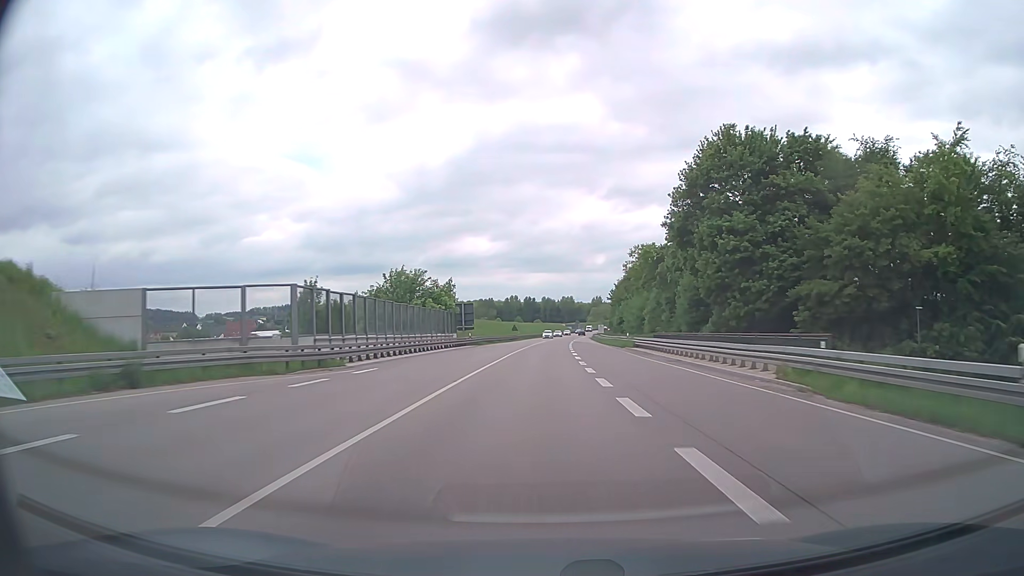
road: trunk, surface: asphalt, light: Day
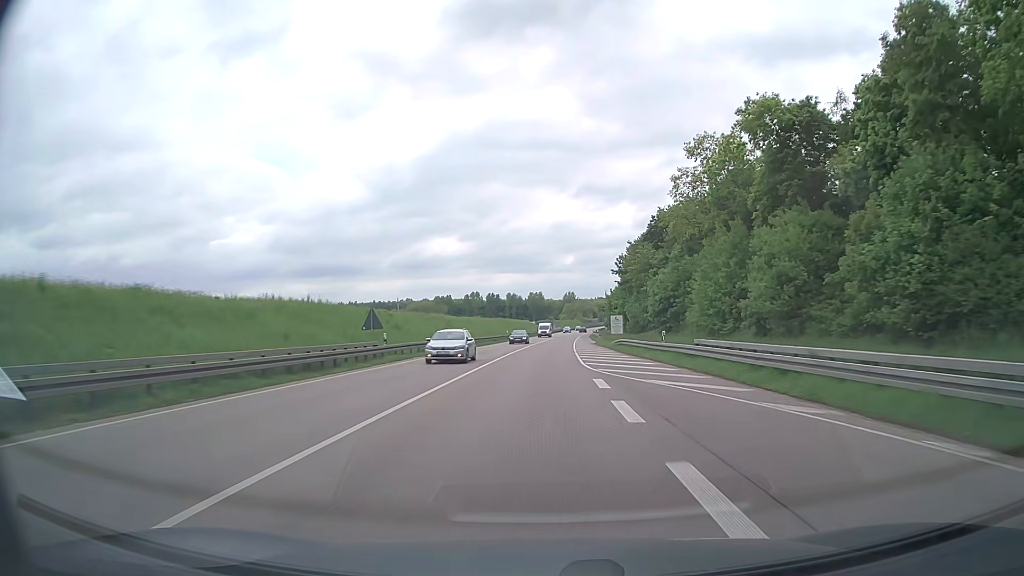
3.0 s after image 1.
(+1.7, +79.2) m; +3°
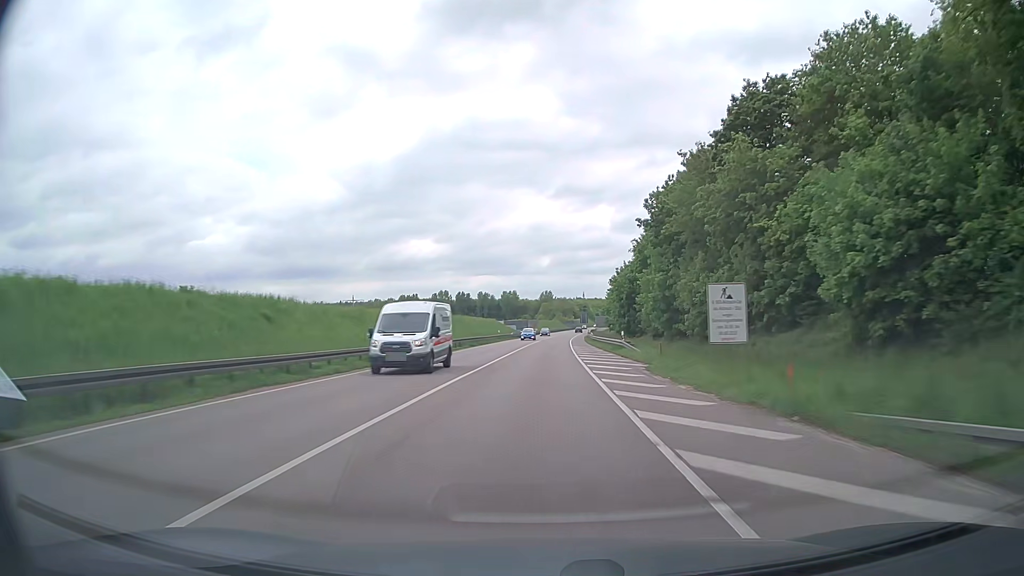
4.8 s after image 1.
(+0.8, +47.5) m; +2°
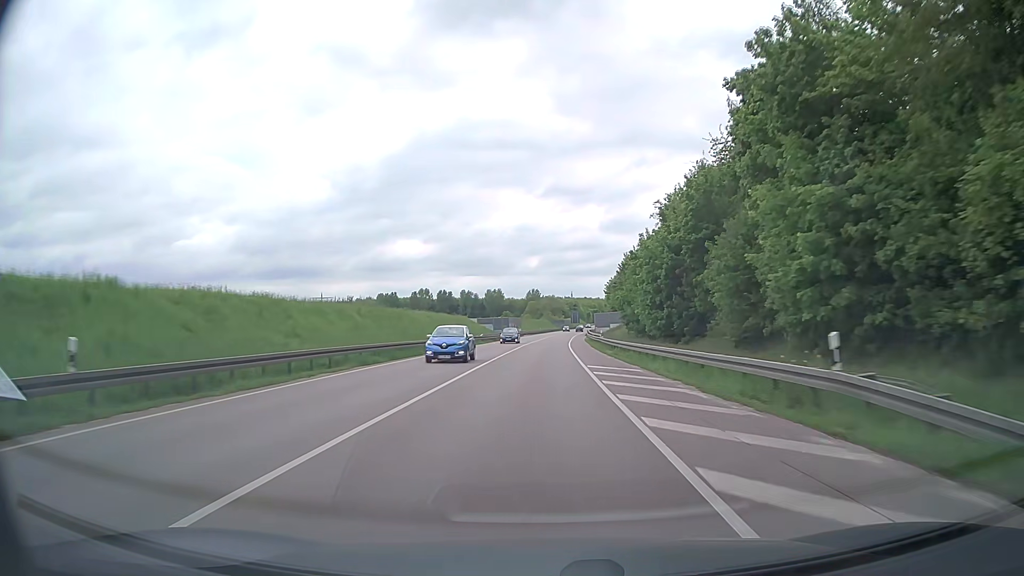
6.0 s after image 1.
(+0.1, +31.7) m; +1°
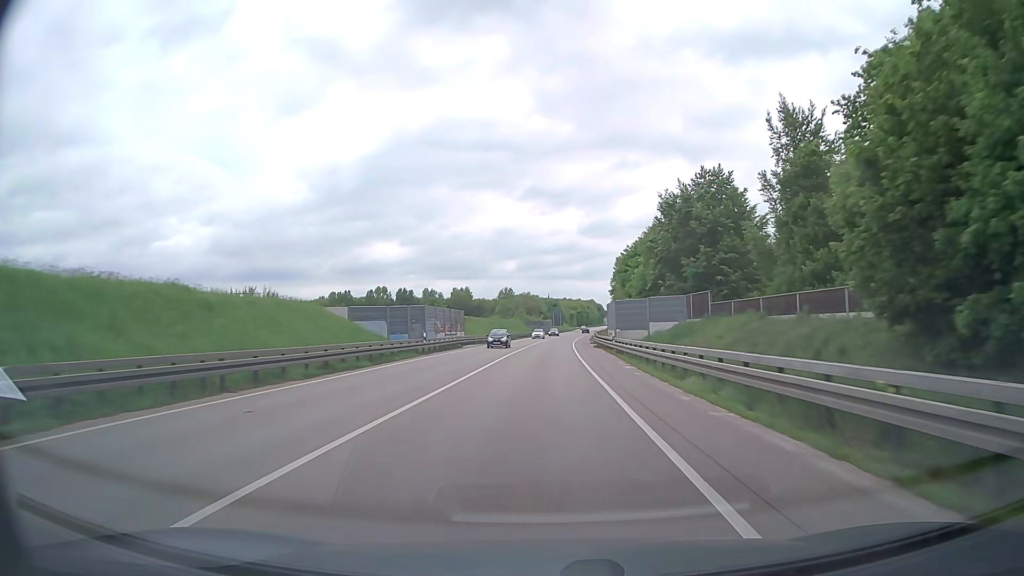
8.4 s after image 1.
(+1.0, +63.2) m; +2°
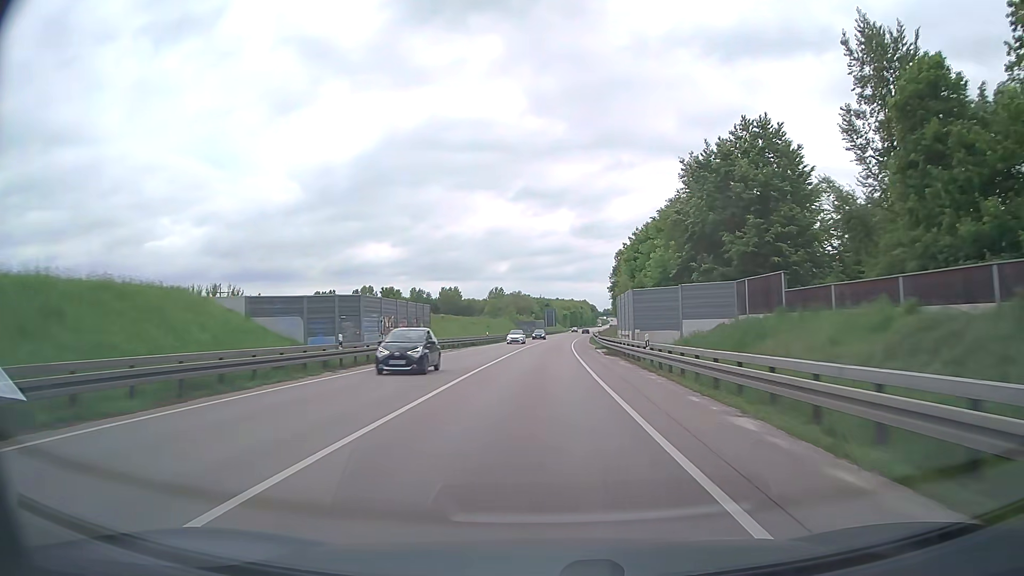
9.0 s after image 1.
(+0.1, +15.8) m; +1°
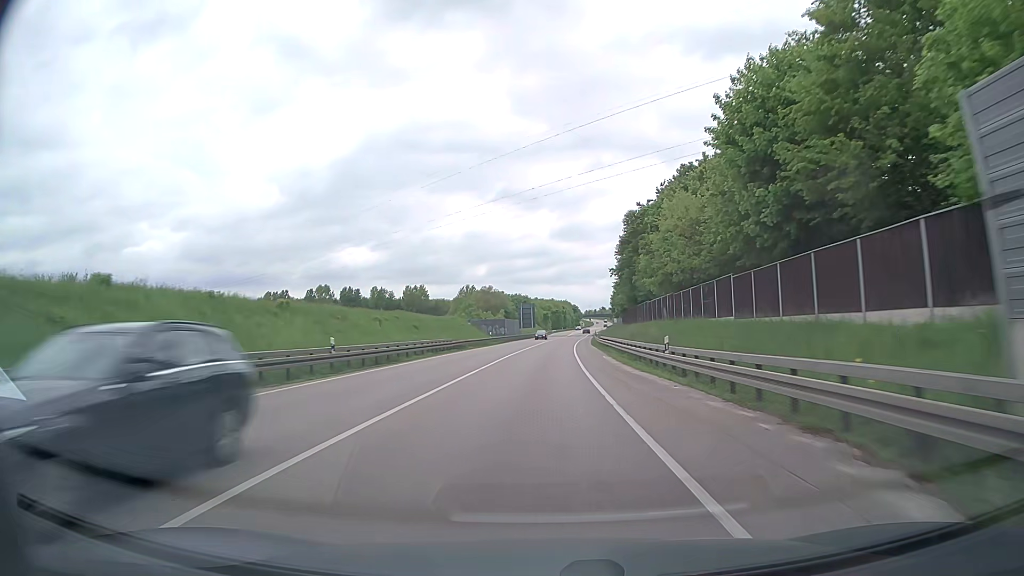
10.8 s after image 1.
(+0.9, +47.3) m; +2°
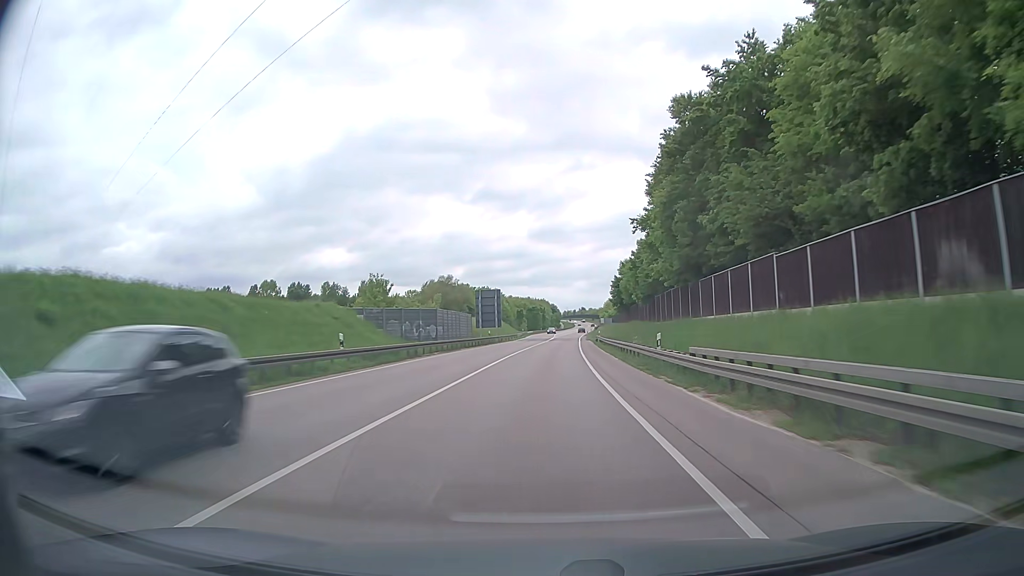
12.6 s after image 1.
(+1.0, +47.3) m; +2°
(0, +10) (0, +20) (0, +30) (+1, +40) (+1, +50) (+1, +60) (+2, +70) (+2, +80) (+3, +90) (+4, +100) m
